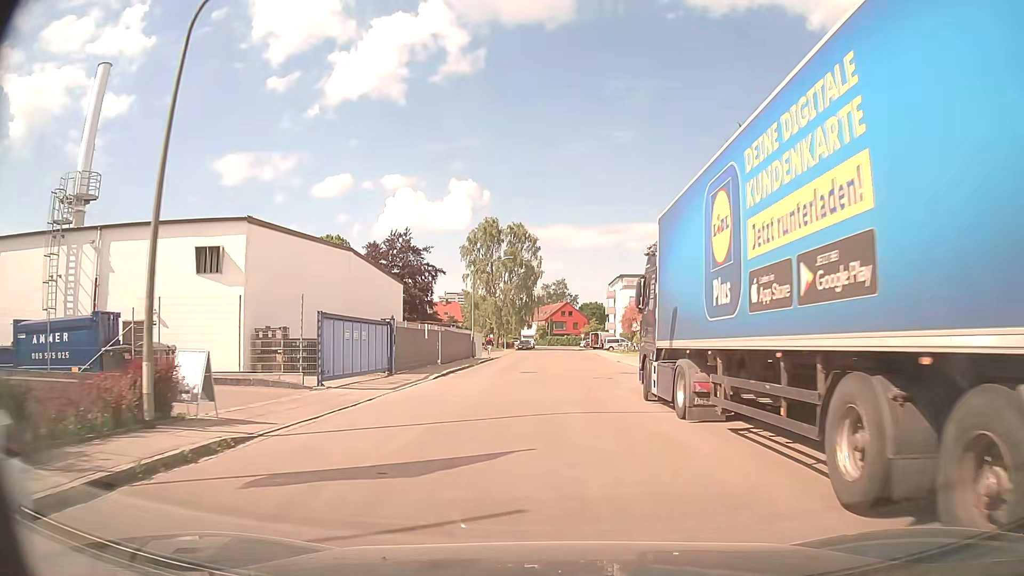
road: residential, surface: asphalt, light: Day
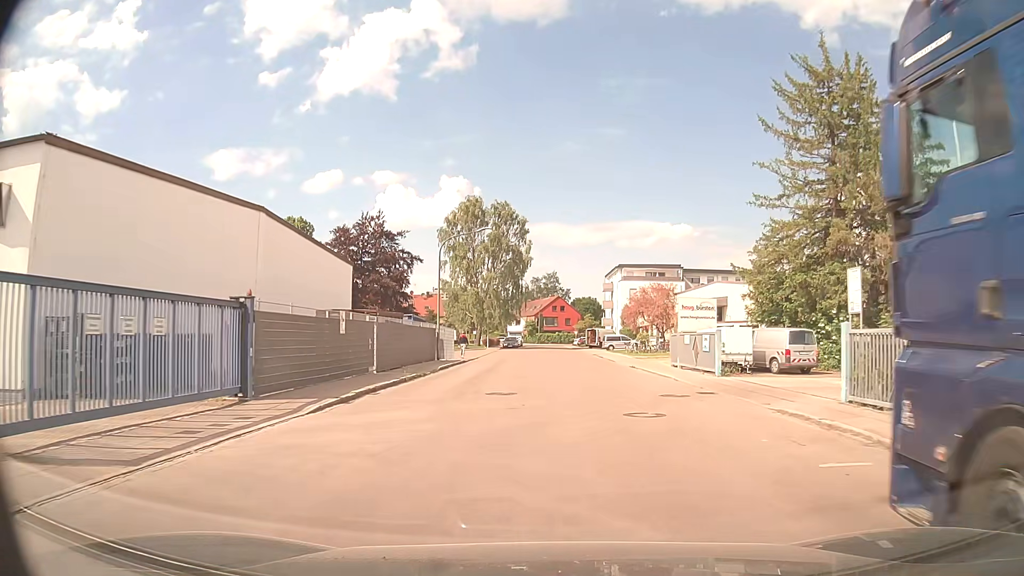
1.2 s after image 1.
(-0.1, +12.7) m; 0°
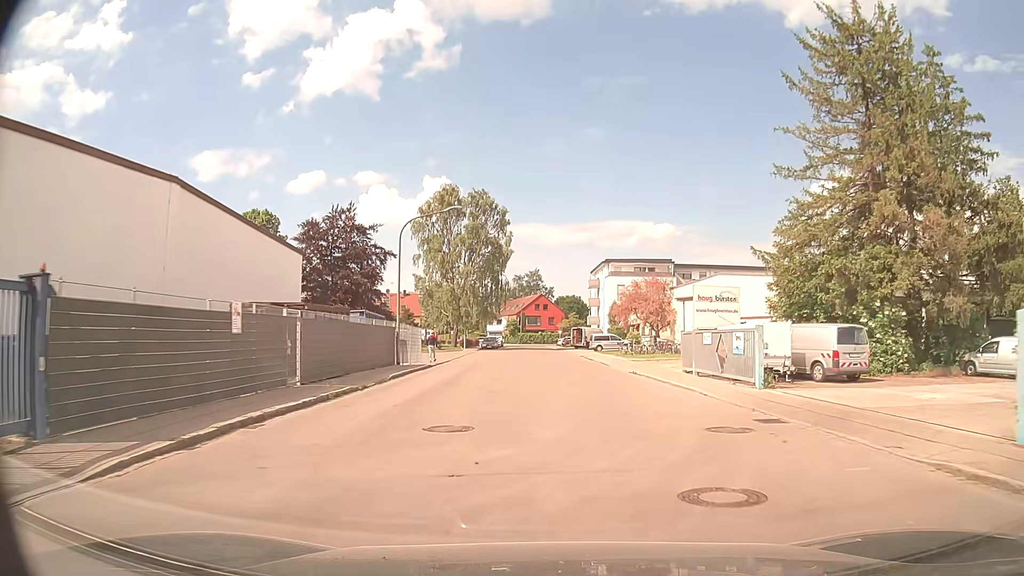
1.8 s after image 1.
(+0.1, +6.5) m; +2°
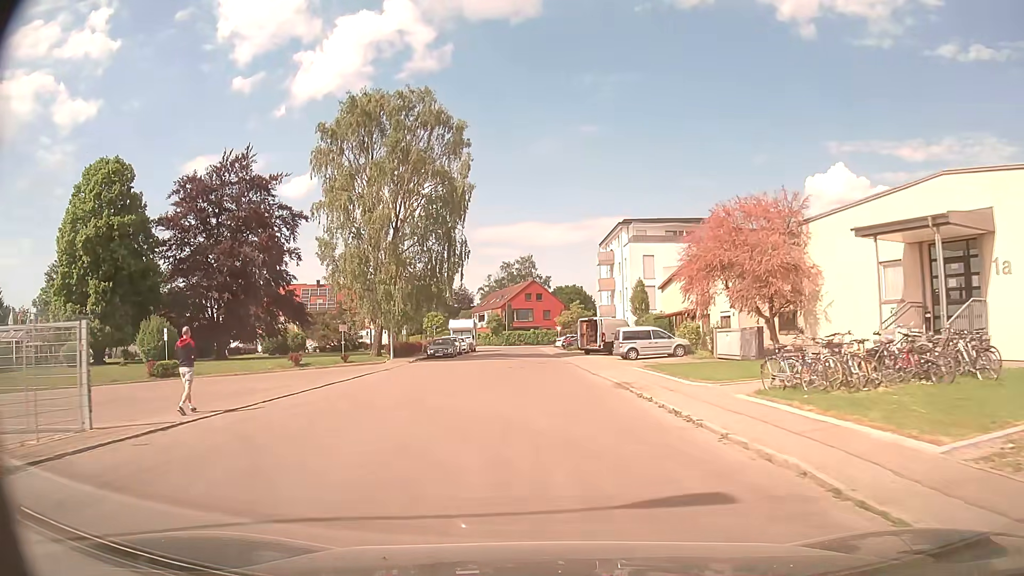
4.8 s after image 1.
(+0.8, +31.8) m; +1°
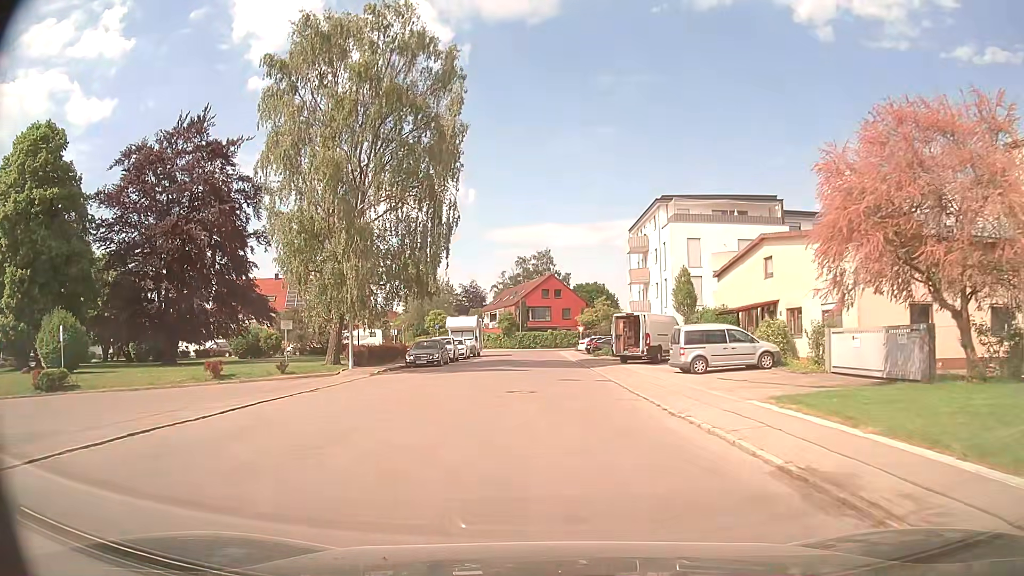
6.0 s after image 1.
(-0.2, +12.4) m; -2°
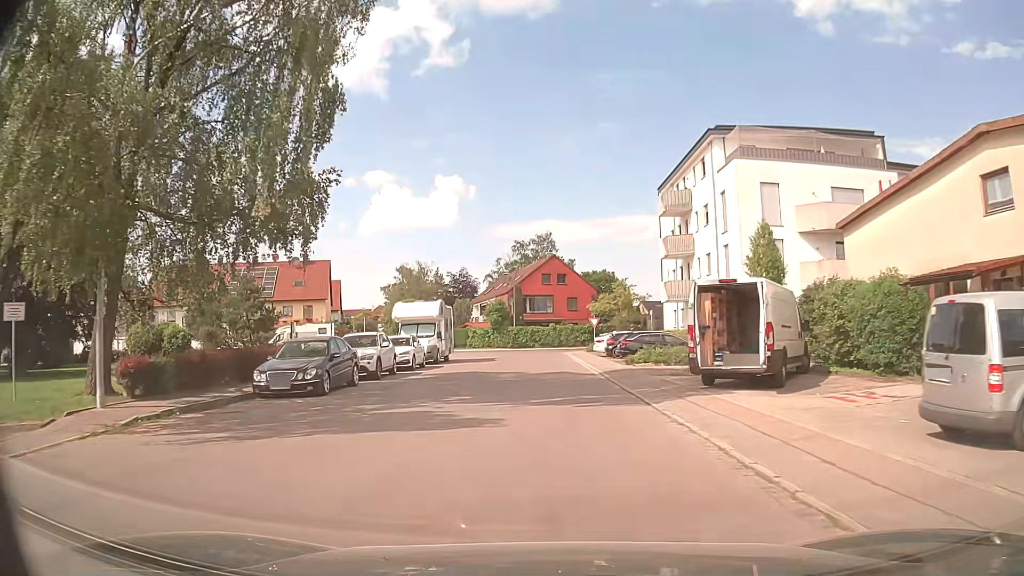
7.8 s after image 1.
(0.0, +18.1) m; +1°
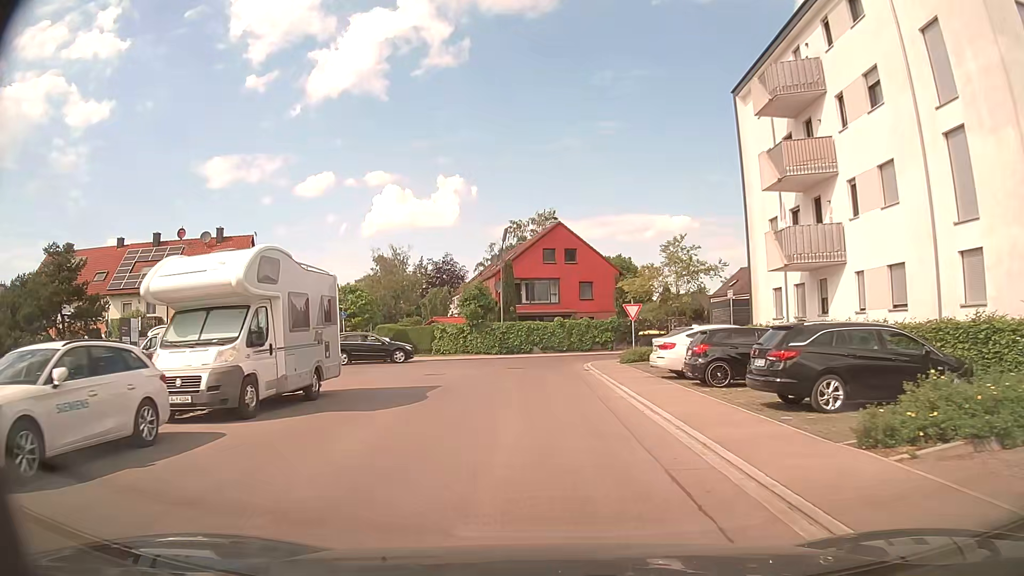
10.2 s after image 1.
(-0.4, +21.5) m; -1°
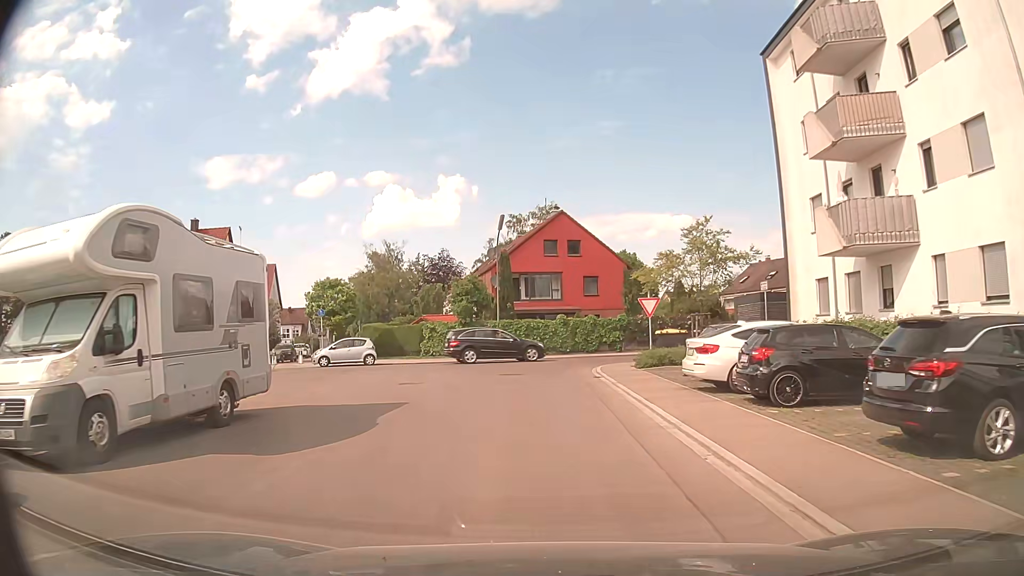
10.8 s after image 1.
(0.0, +4.5) m; 0°
